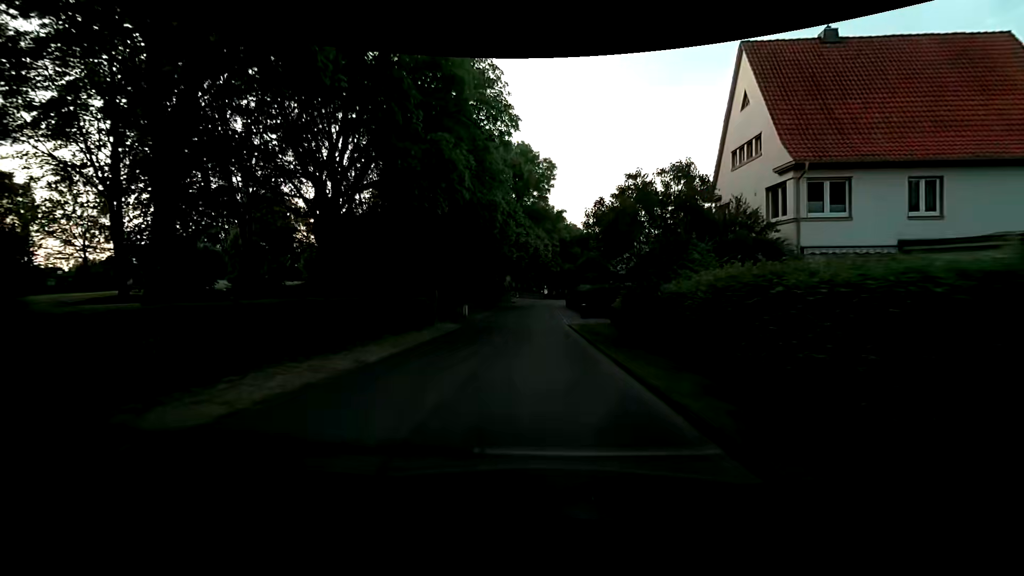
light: Day
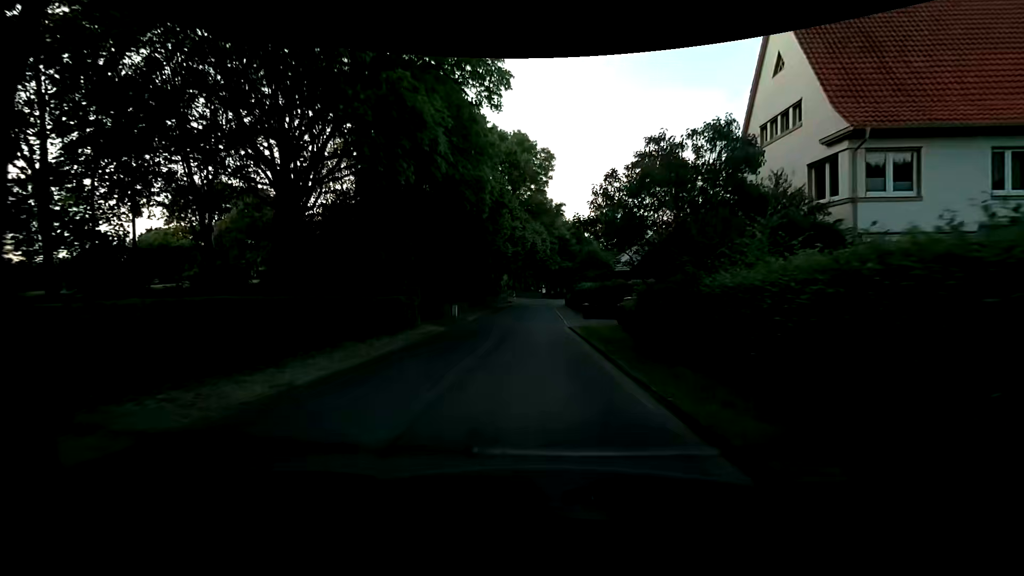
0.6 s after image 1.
(0.0, +3.7) m; +1°
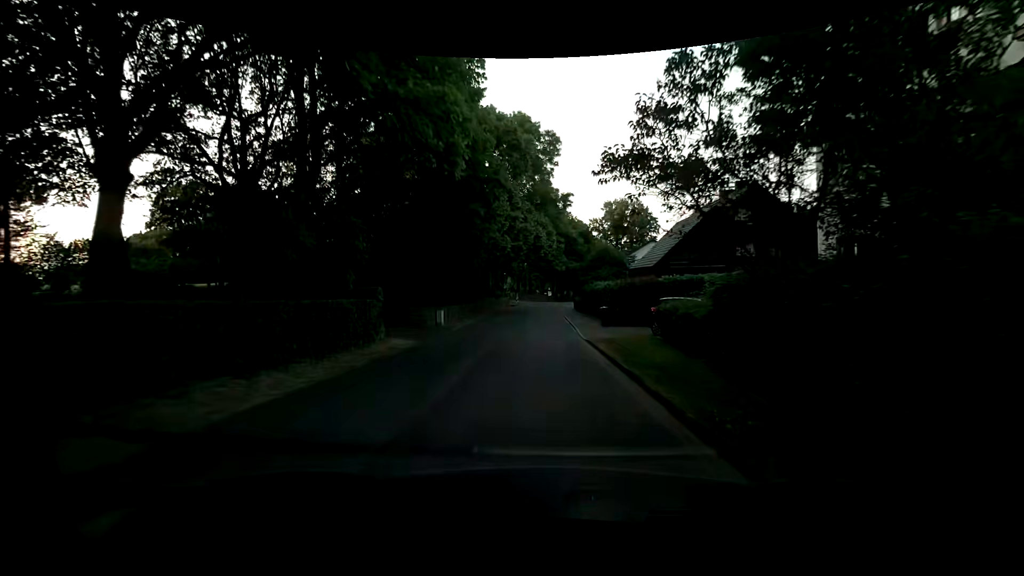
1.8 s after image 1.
(0.0, +6.8) m; 0°
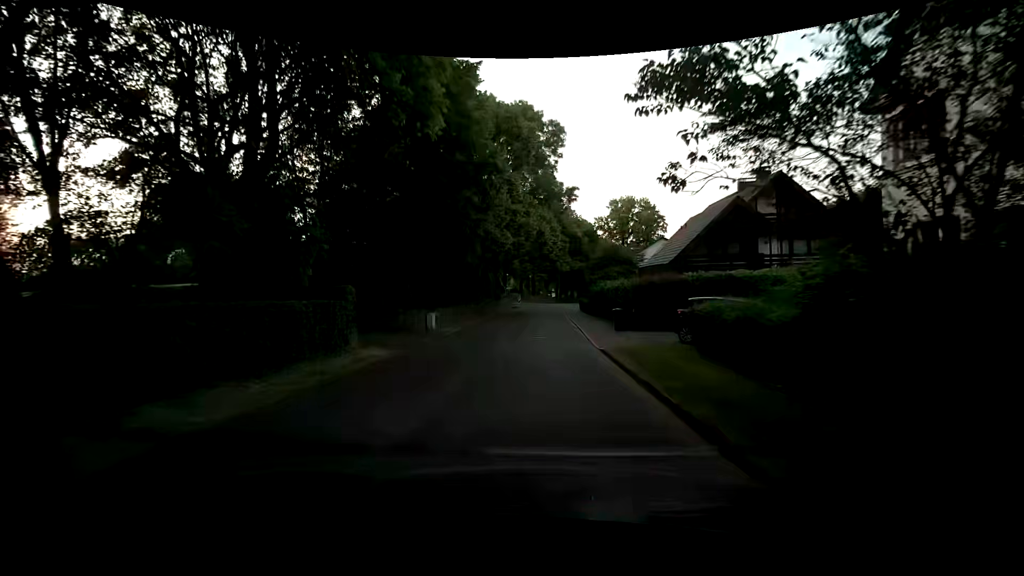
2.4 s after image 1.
(0.0, +3.2) m; +1°
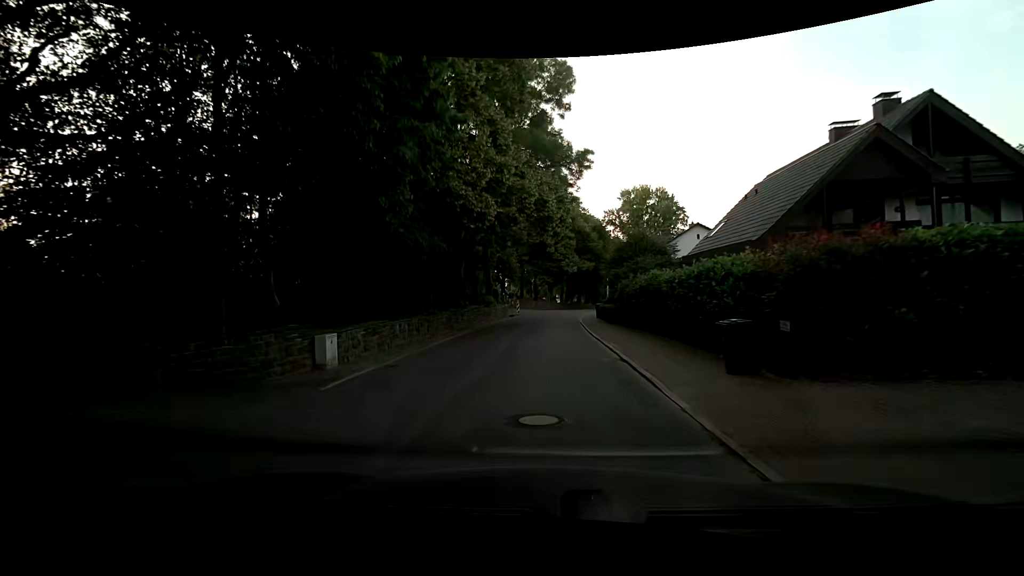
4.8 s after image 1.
(-0.5, +12.8) m; -2°
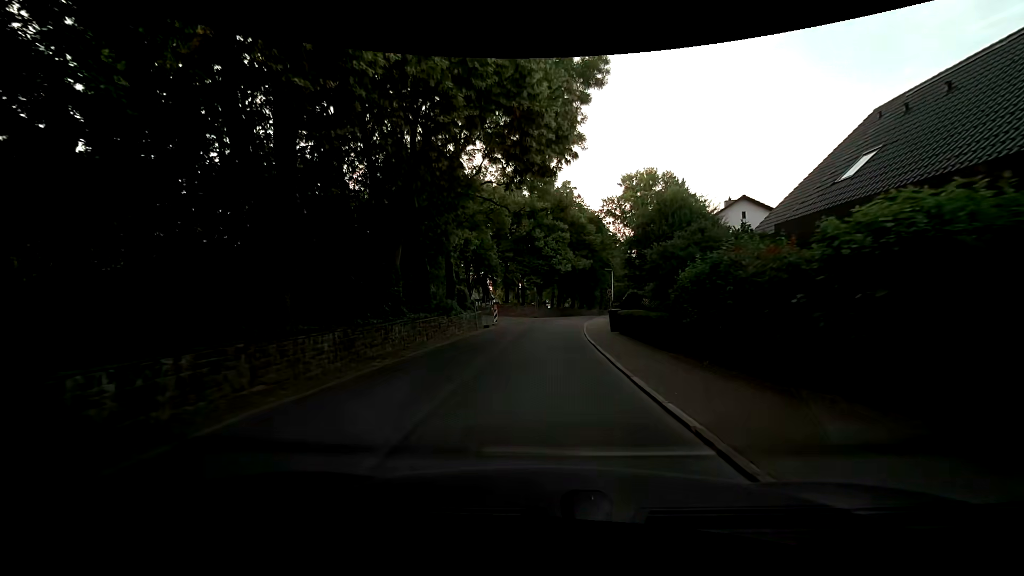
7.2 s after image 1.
(+0.1, +13.9) m; 0°
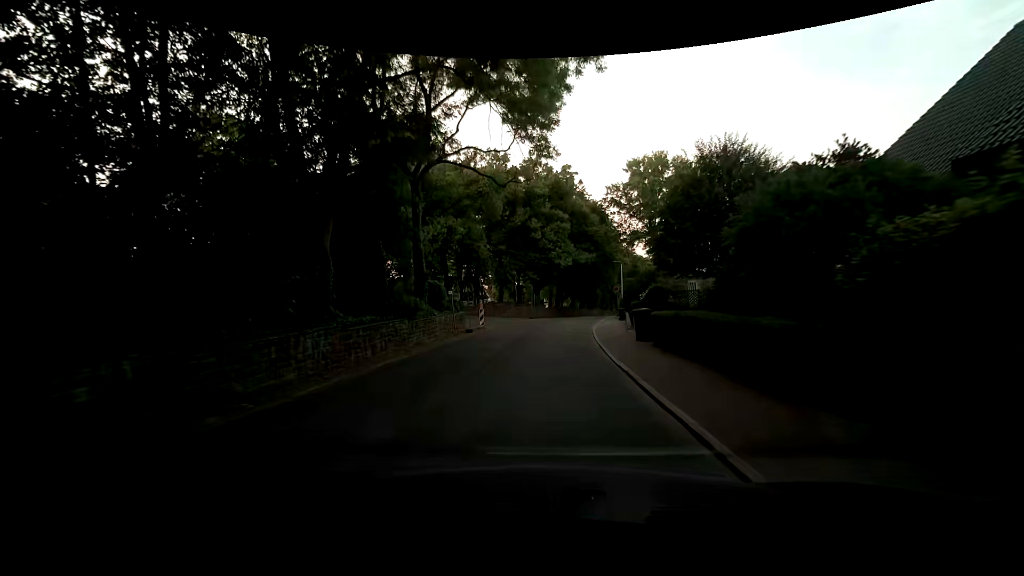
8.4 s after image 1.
(+0.1, +7.4) m; 0°
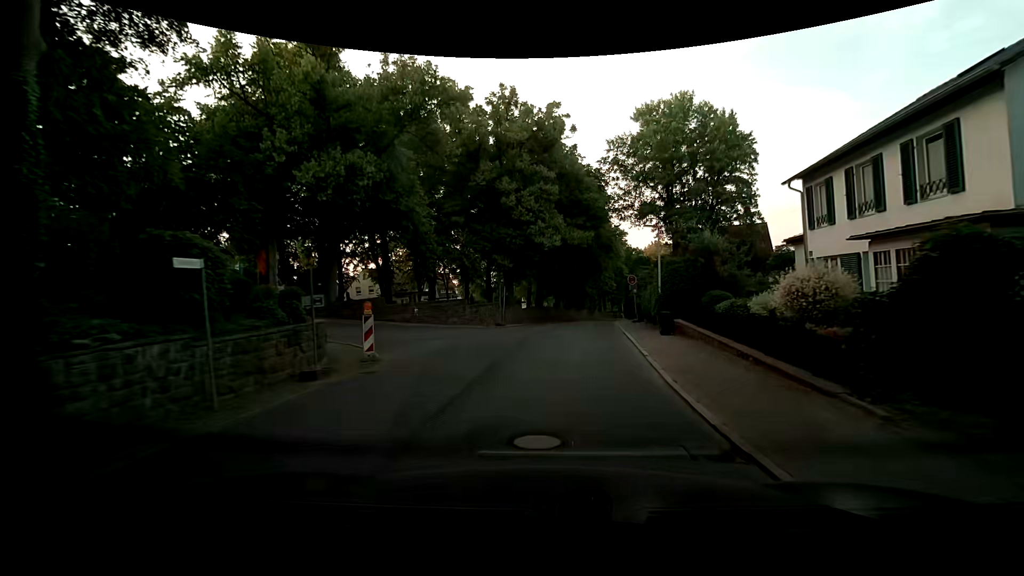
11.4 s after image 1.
(+0.1, +18.8) m; +4°
(0, +10) (+1, +20) (+2, +30) (+3, +40) (+4, +50) (+6, +60) (+8, +69) (+10, +79) (+12, +89) (+14, +99) m
